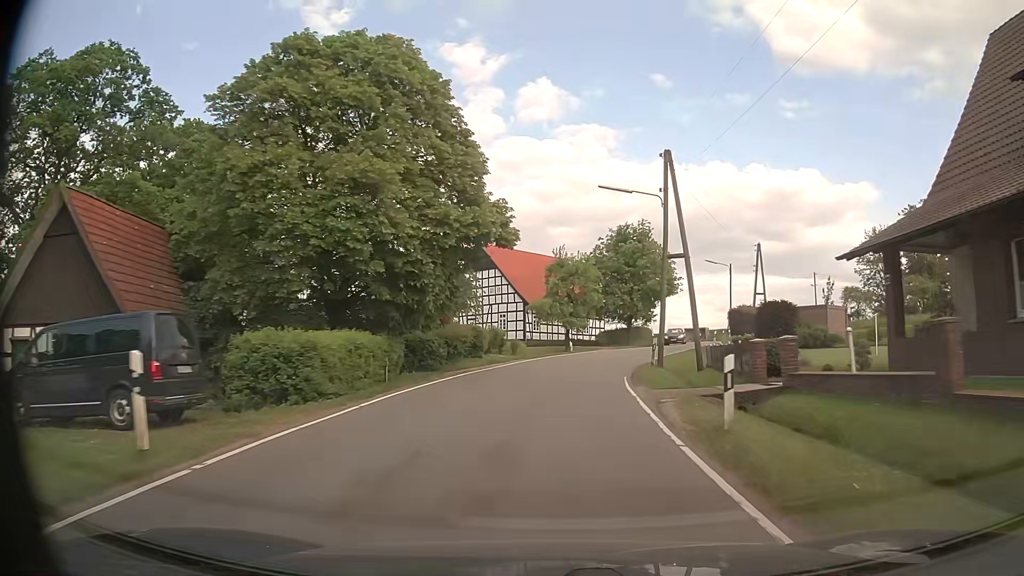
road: tertiary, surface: asphalt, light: Day
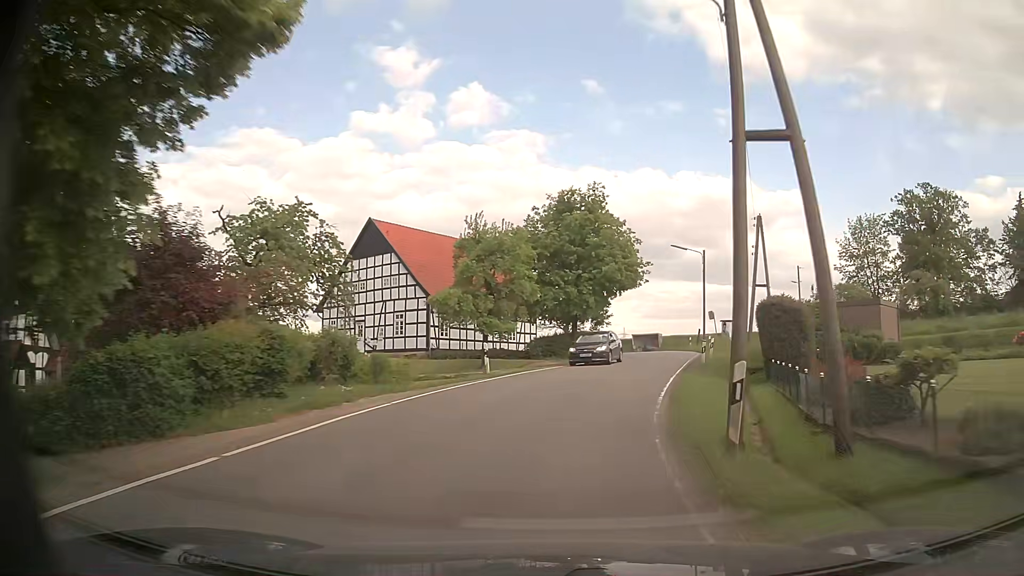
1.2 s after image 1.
(+0.7, +16.6) m; +6°
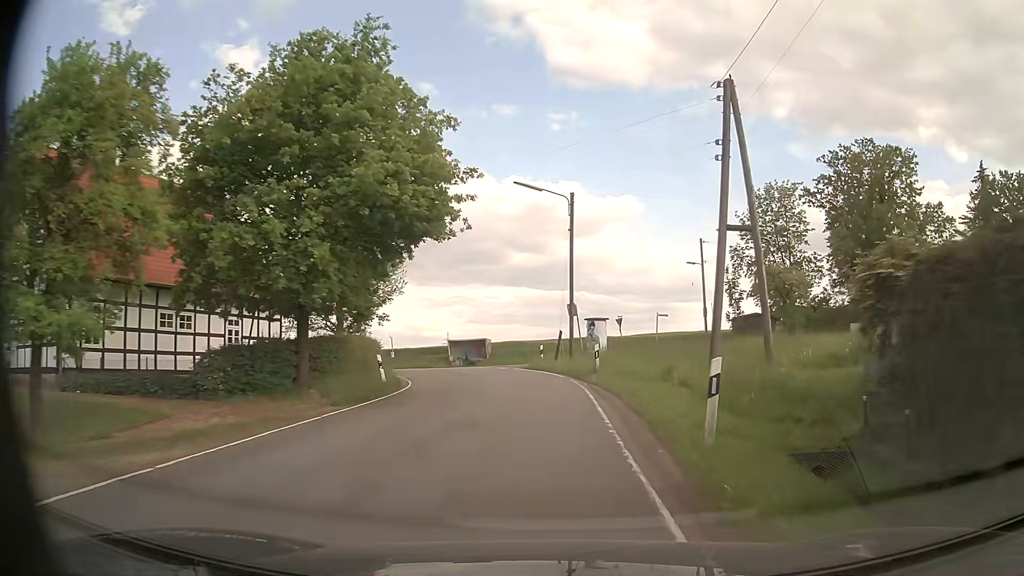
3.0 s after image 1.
(+3.3, +22.8) m; +16°
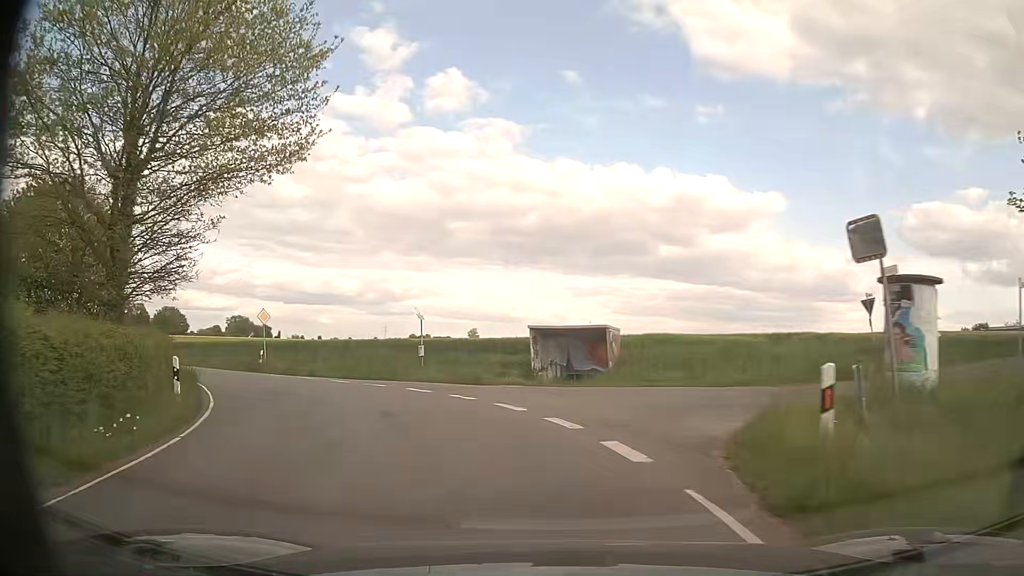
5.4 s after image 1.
(-1.0, +27.2) m; -11°
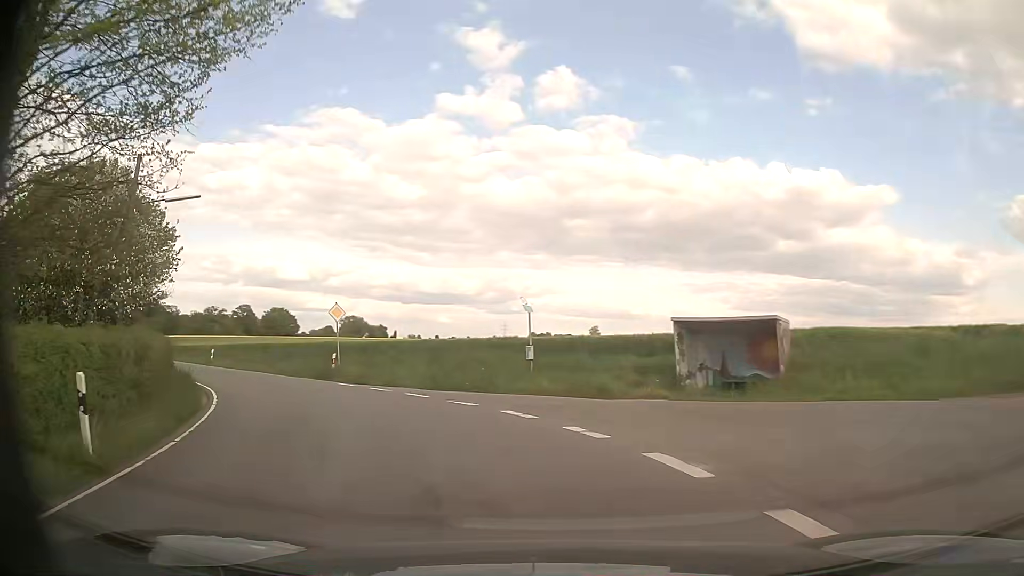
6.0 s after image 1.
(-0.5, +6.5) m; -10°
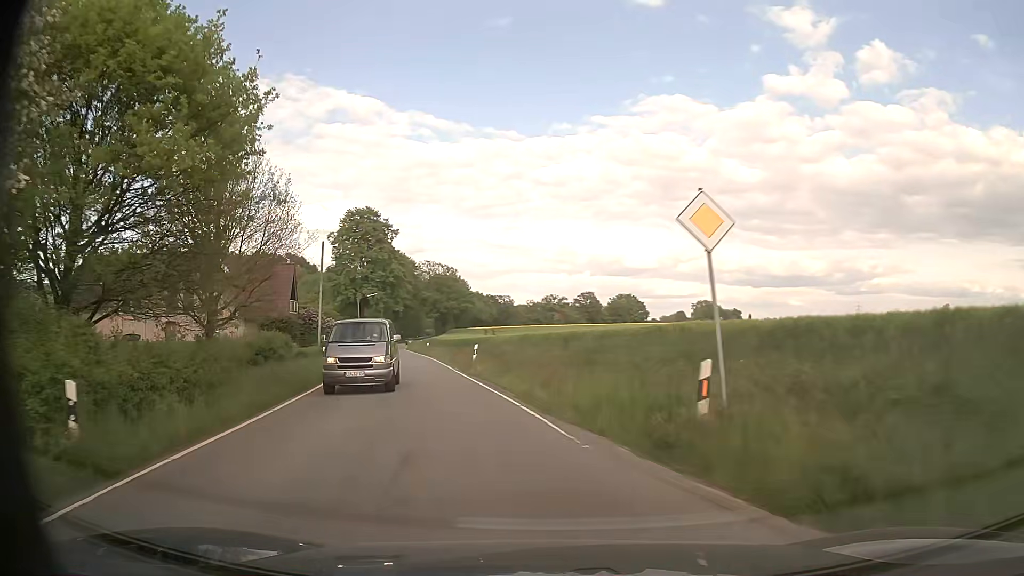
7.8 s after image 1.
(-5.9, +19.8) m; -30°
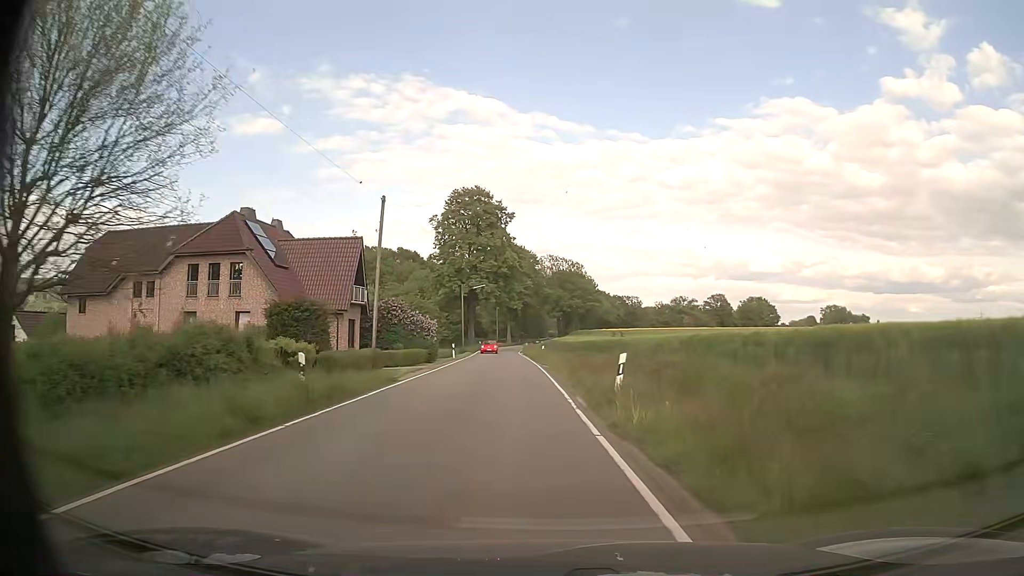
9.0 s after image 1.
(-1.9, +15.6) m; -11°
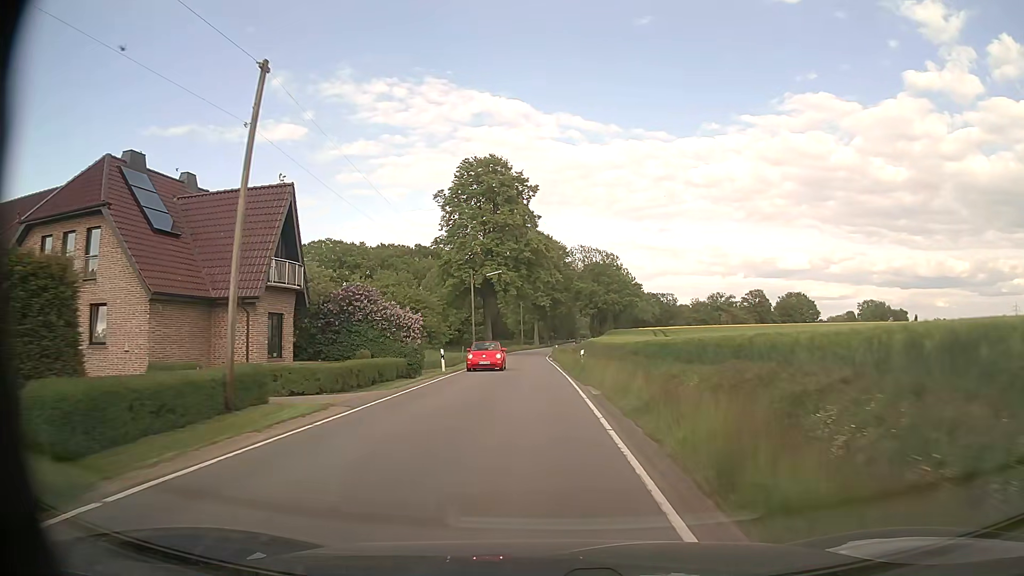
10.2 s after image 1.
(-0.5, +17.6) m; -3°
(0, +10) (0, +20) (0, +30) (-1, +40) (-1, +50) (-1, +60) (-1, +70) (-1, +80) (0, +90) (0, +100) m
